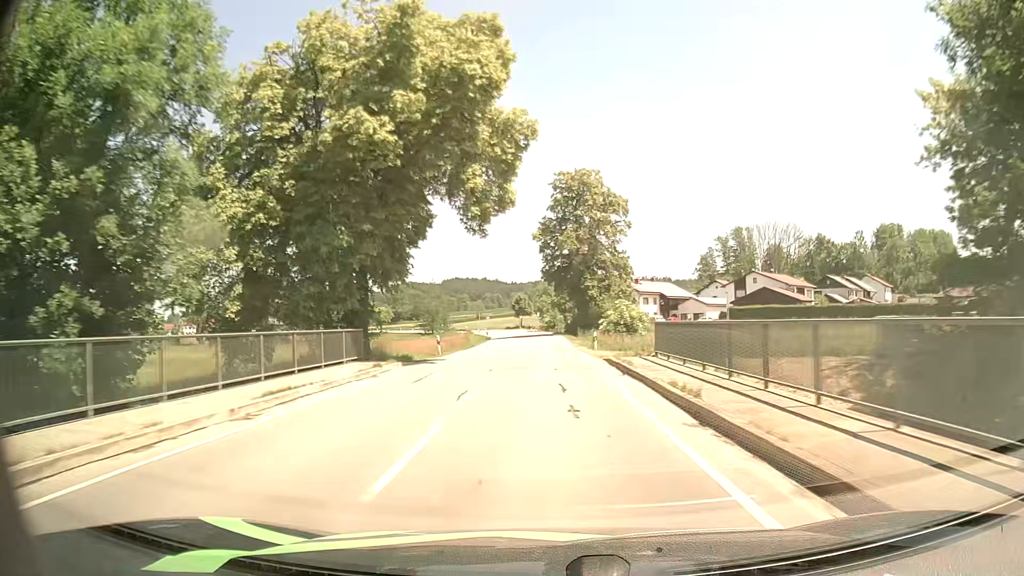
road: secondary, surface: asphalt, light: Day
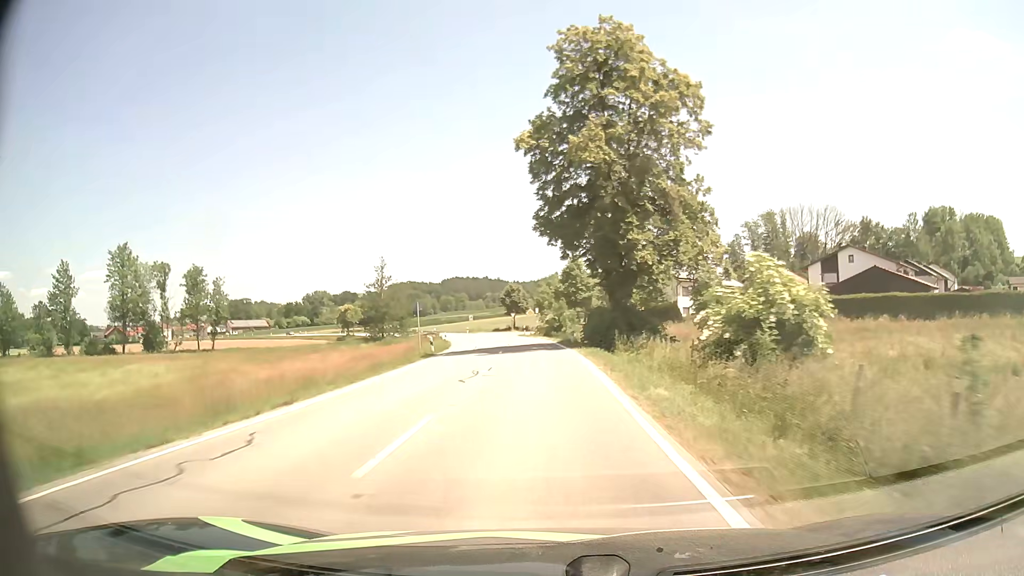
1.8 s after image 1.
(+0.5, +34.3) m; +1°
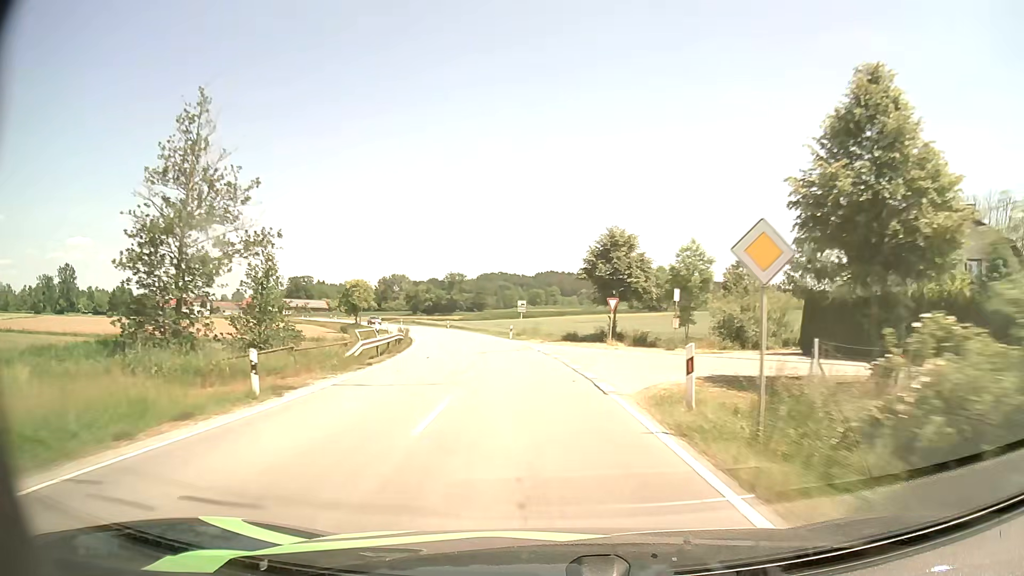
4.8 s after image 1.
(-3.1, +54.7) m; -8°
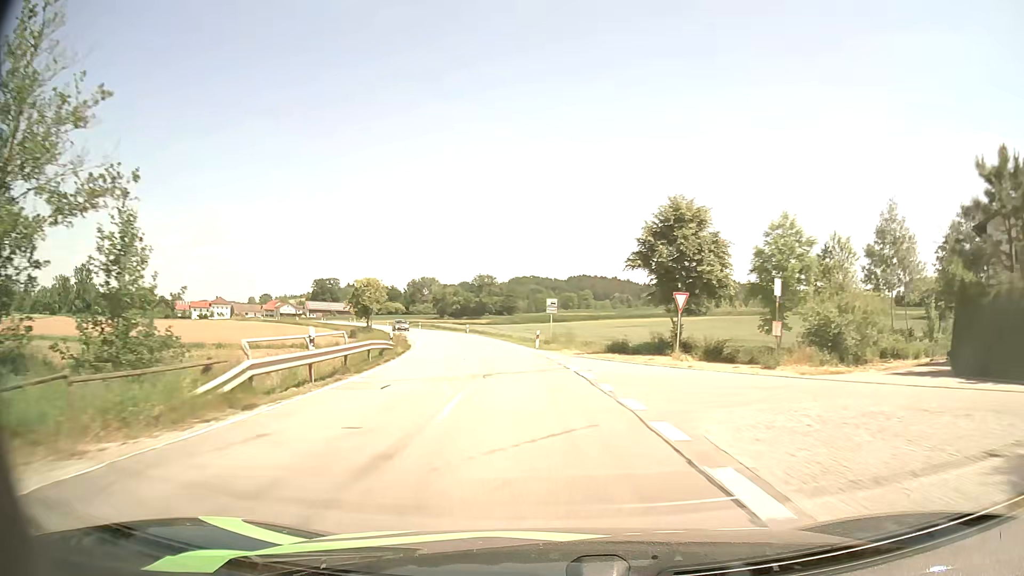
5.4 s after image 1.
(-0.3, +11.0) m; -3°
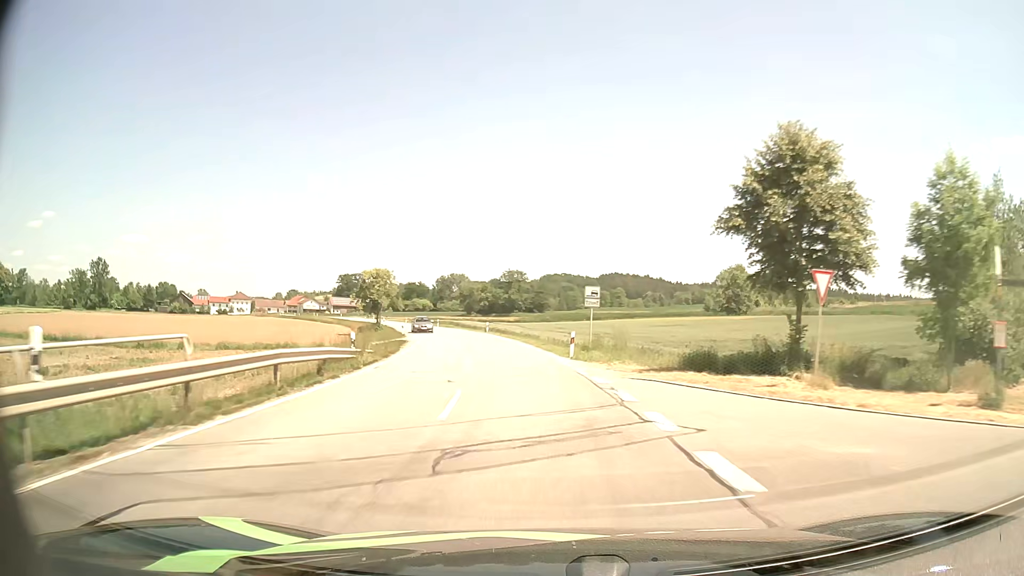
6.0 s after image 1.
(-0.3, +11.0) m; -3°
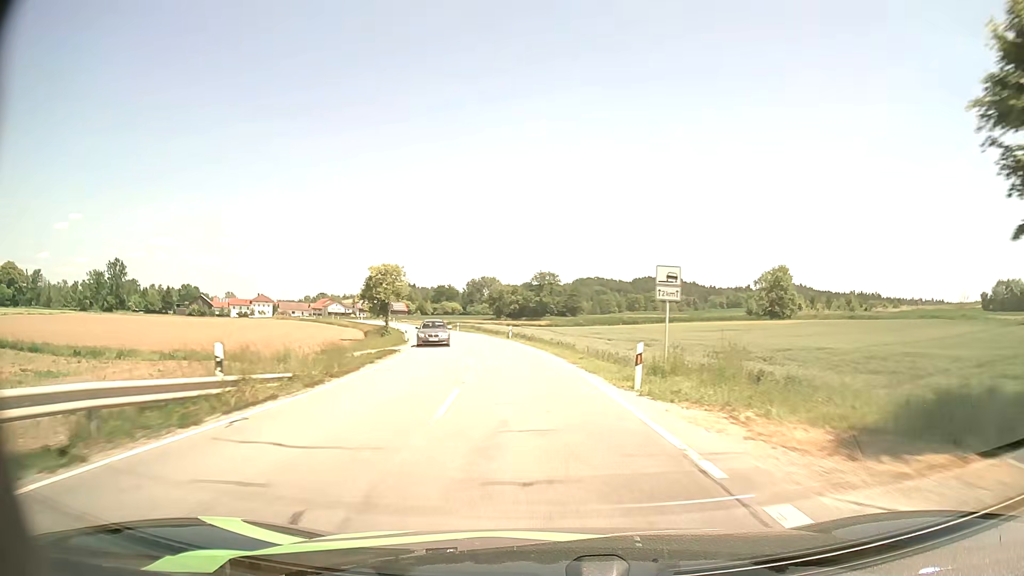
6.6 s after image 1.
(-0.2, +11.0) m; -2°
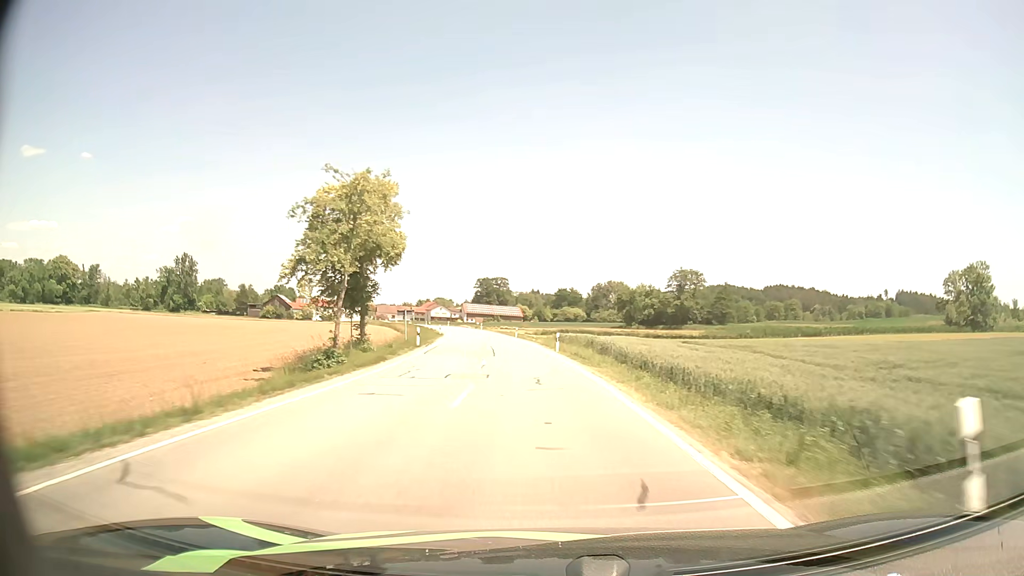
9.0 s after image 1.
(-4.5, +44.7) m; -11°
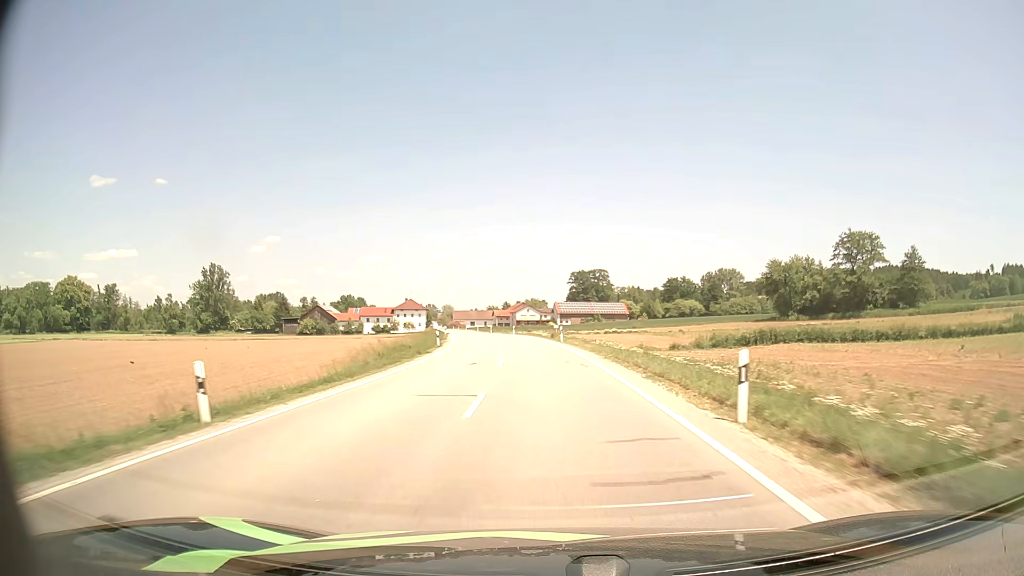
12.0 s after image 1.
(-4.2, +57.9) m; -9°
(0, +10) (0, +20) (-1, +30) (-2, +40) (-3, +50) (-4, +60) (-5, +70) (-7, +80) (-8, +90) (-10, +99) m
